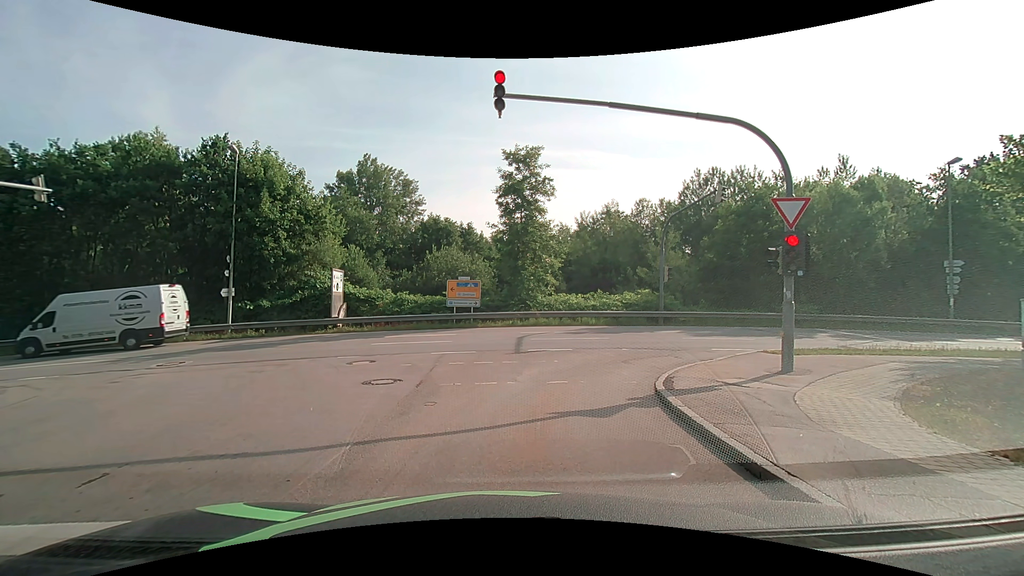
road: residential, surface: asphalt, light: Day
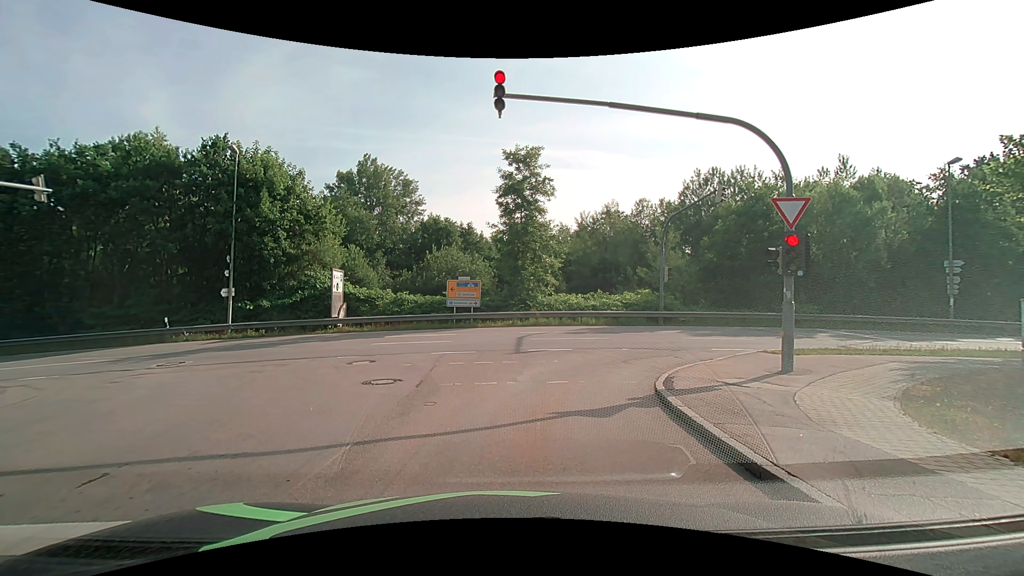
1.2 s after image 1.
(0.0, 0.0) m; 0°
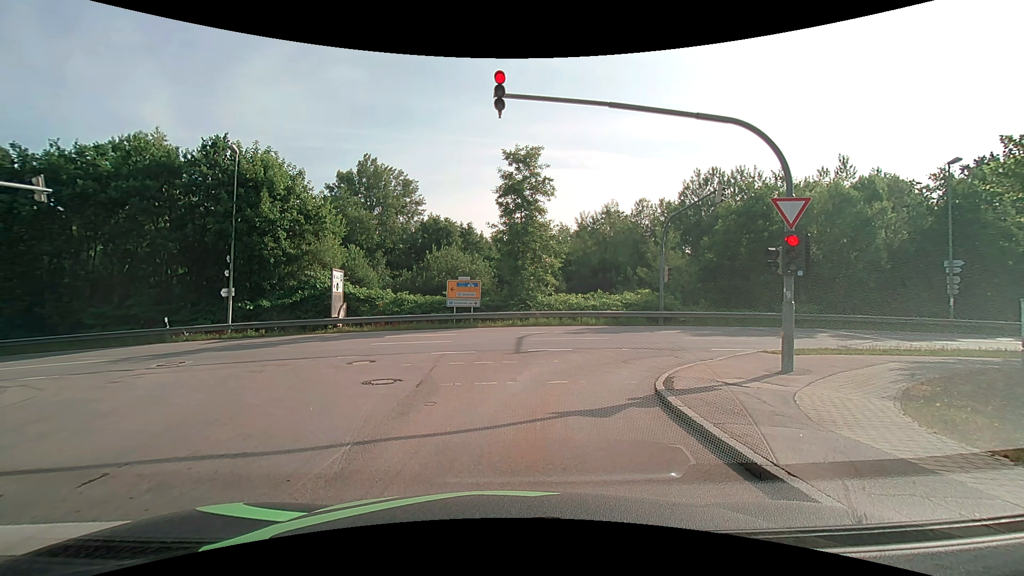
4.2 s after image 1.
(0.0, 0.0) m; 0°
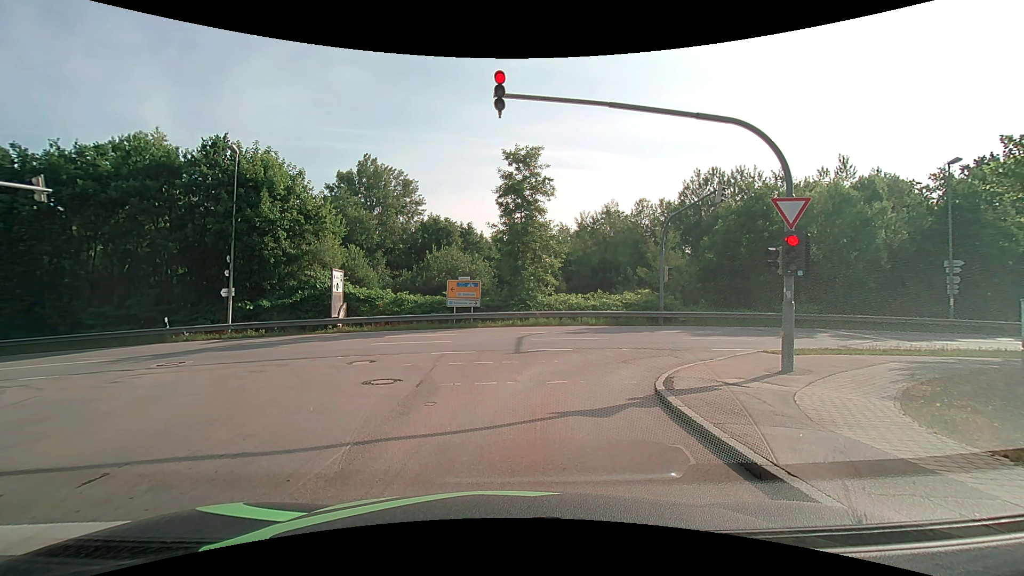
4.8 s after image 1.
(0.0, 0.0) m; 0°
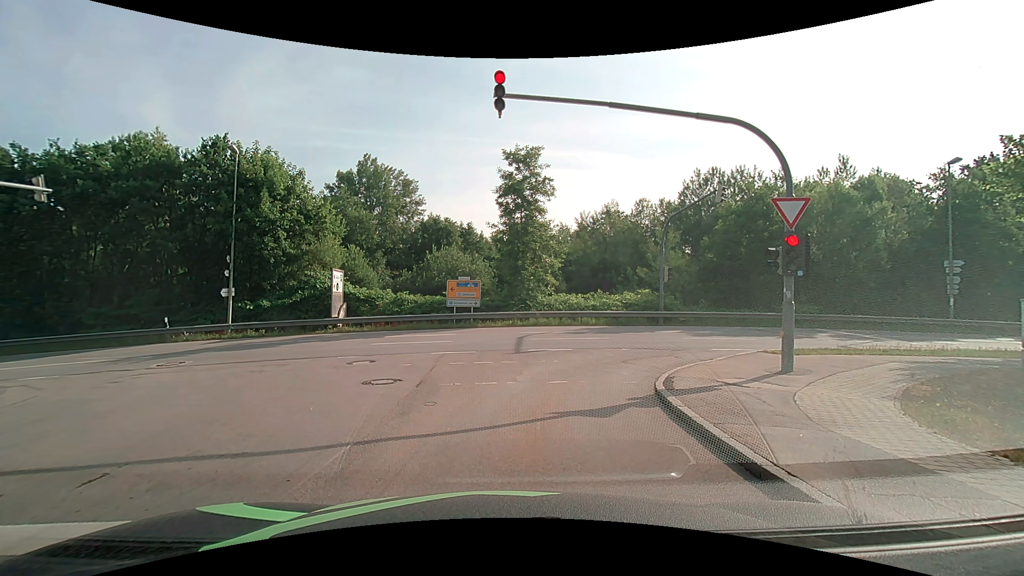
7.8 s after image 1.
(0.0, 0.0) m; 0°
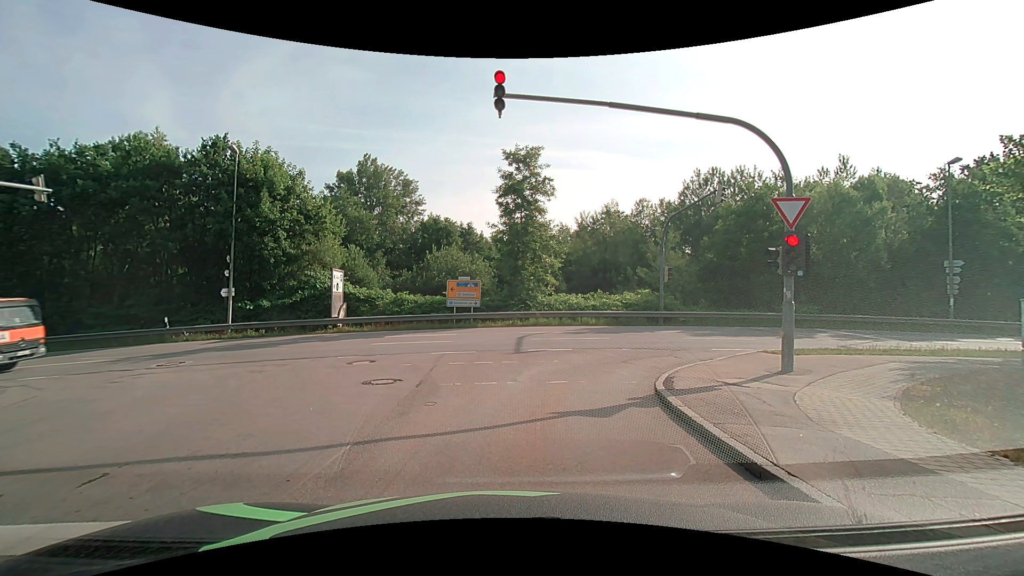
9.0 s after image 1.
(0.0, 0.0) m; 0°
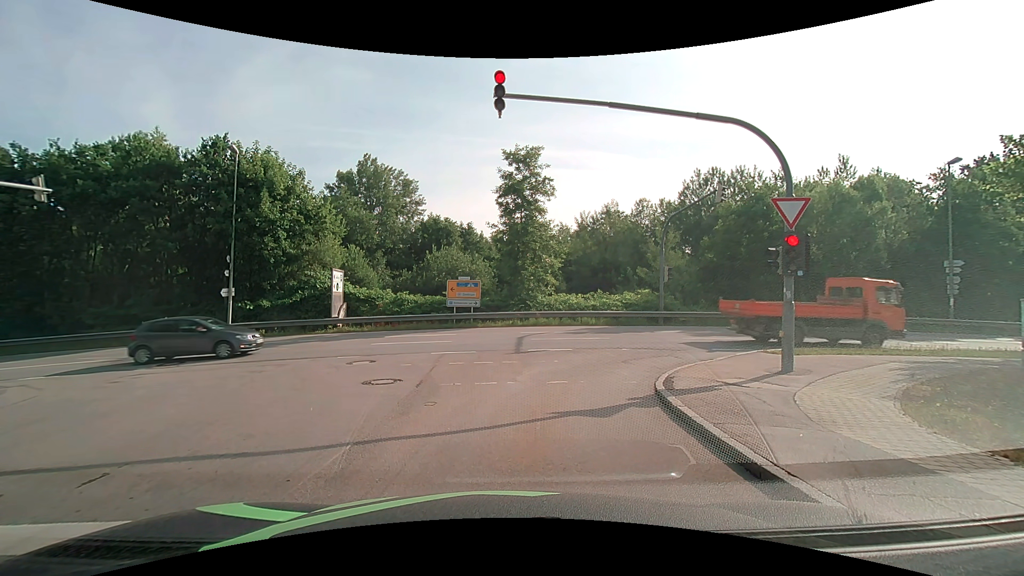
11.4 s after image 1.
(0.0, 0.0) m; 0°
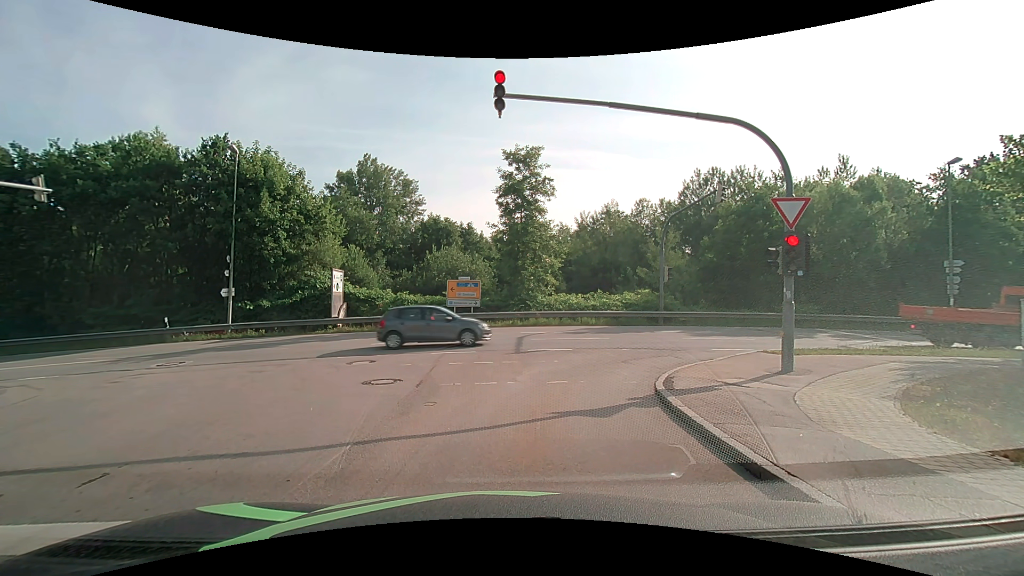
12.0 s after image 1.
(0.0, 0.0) m; 0°
(0, +10) (+5, +19) (+14, +22) (+24, +22) (+34, +23) (+44, +23) (+54, +24) (+64, +25) (+74, +26) (+84, +28) m
